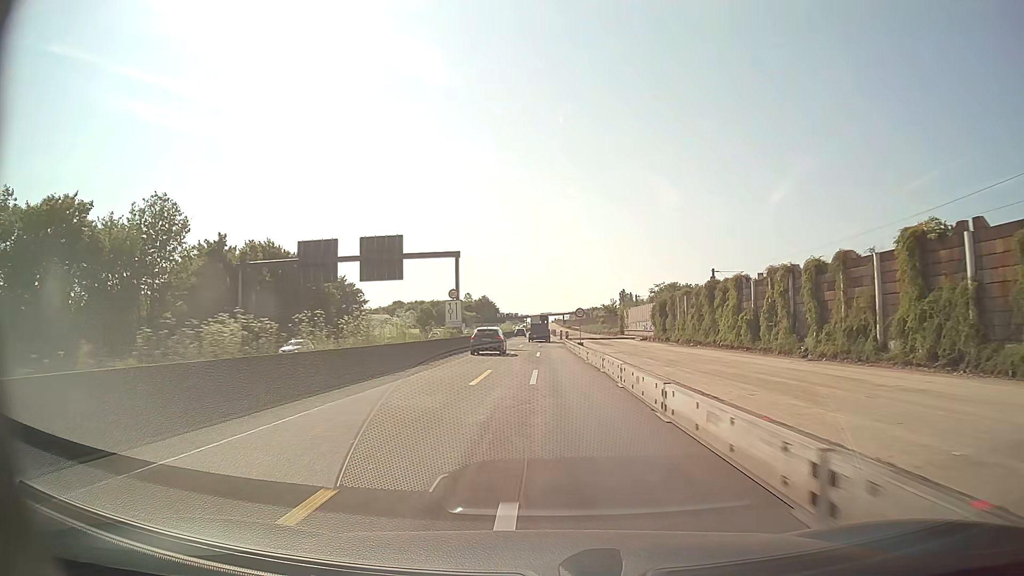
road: motorway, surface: asphalt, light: Day
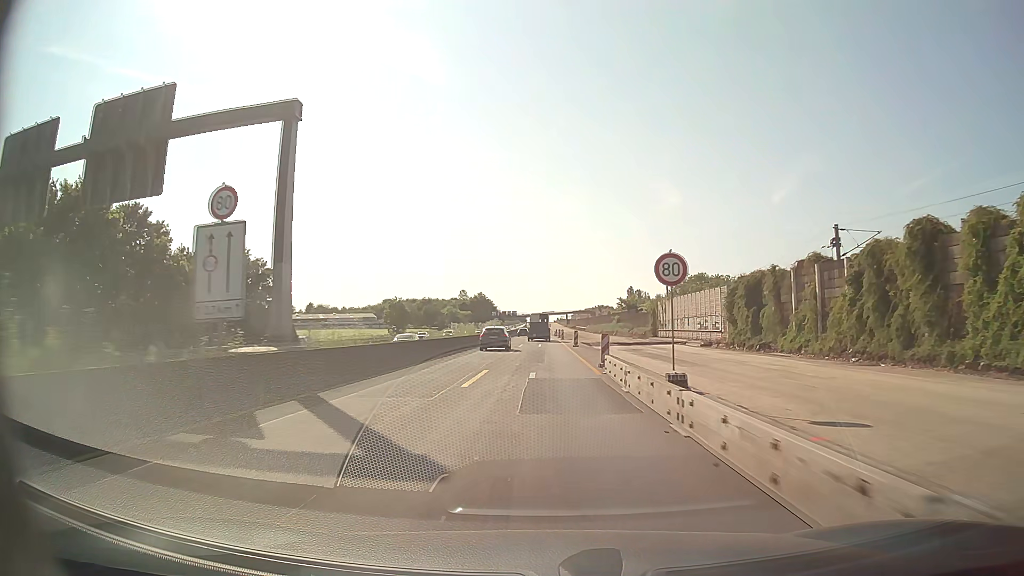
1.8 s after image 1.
(0.0, +37.4) m; 0°
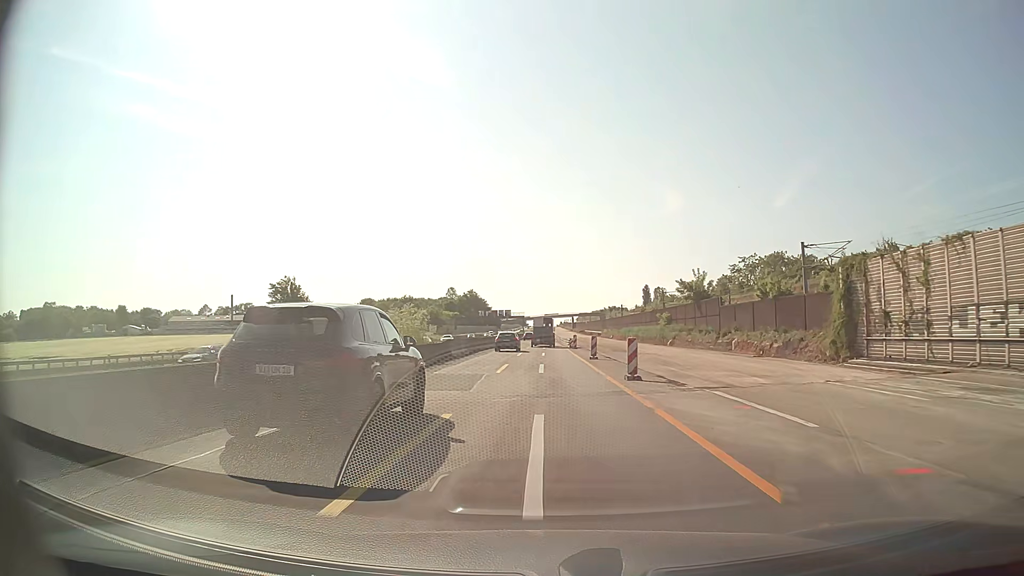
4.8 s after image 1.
(-0.2, +62.4) m; 0°
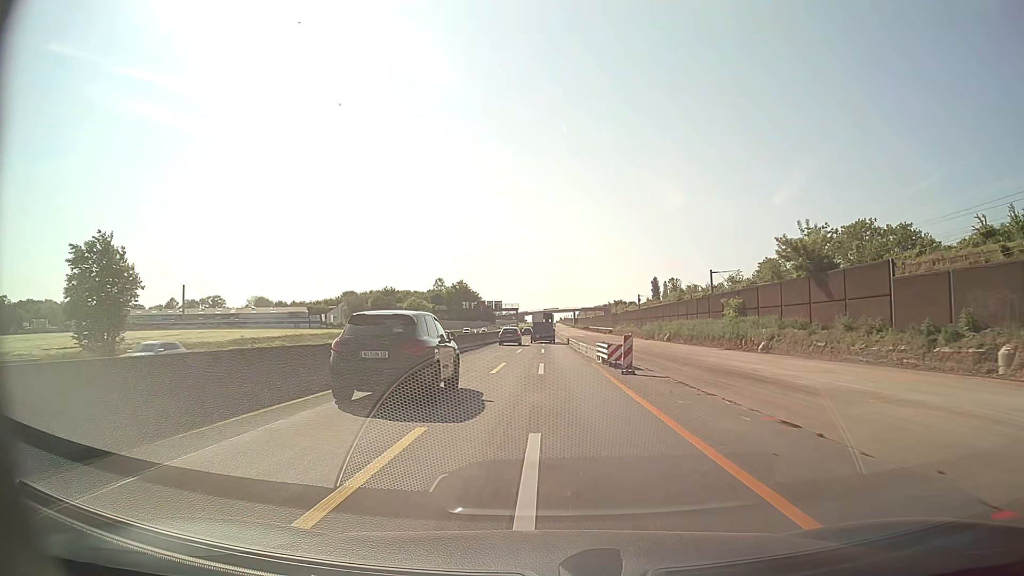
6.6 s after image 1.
(+0.1, +37.5) m; 0°
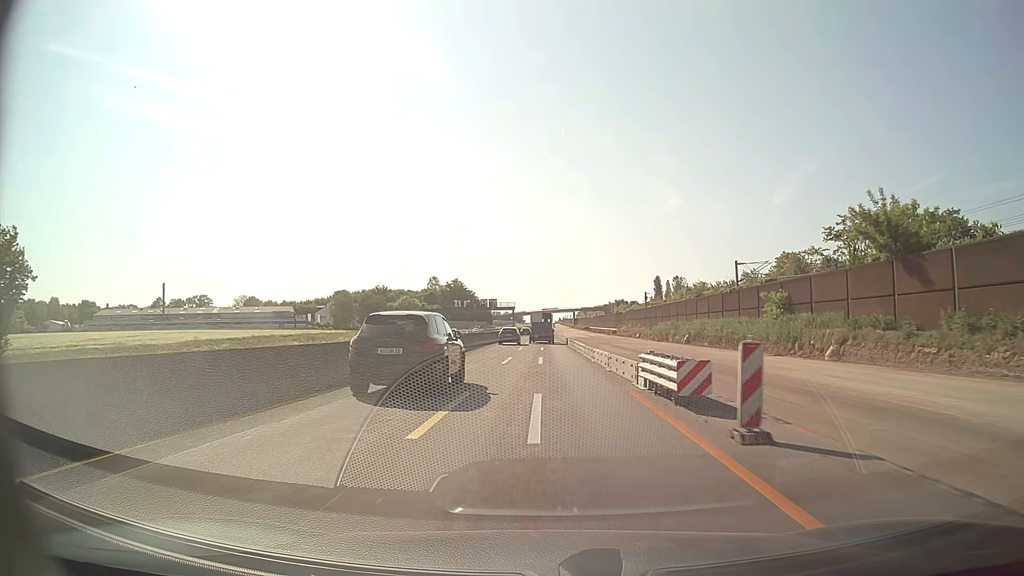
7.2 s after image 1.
(0.0, +12.5) m; 0°
(0, +10) (0, +20) (0, +30) (0, +40) (0, +50) (0, +60) (0, +70) (0, +80) (0, +90) (0, +100) m
